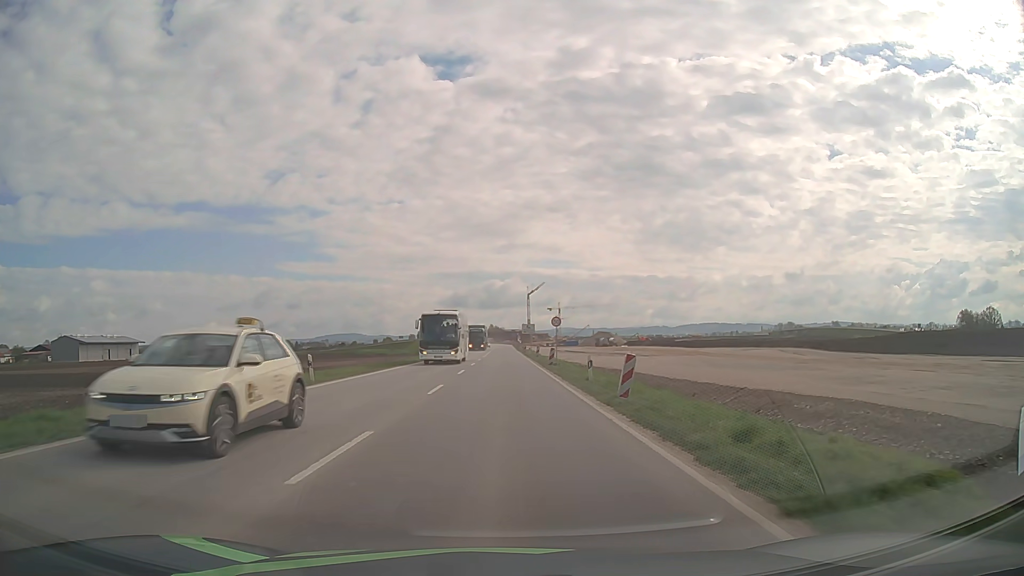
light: Day
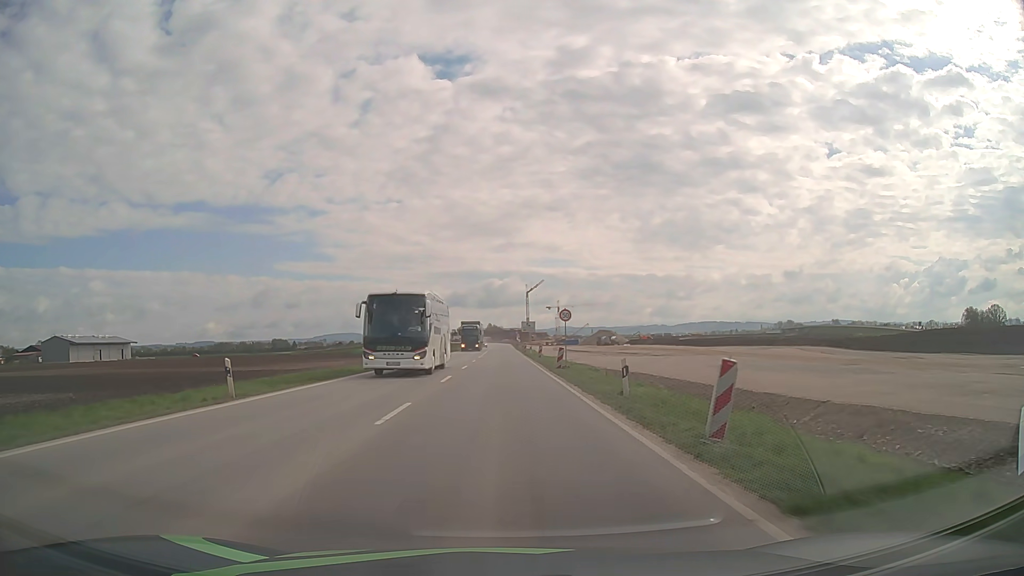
(0.0, +7.2) m; 0°
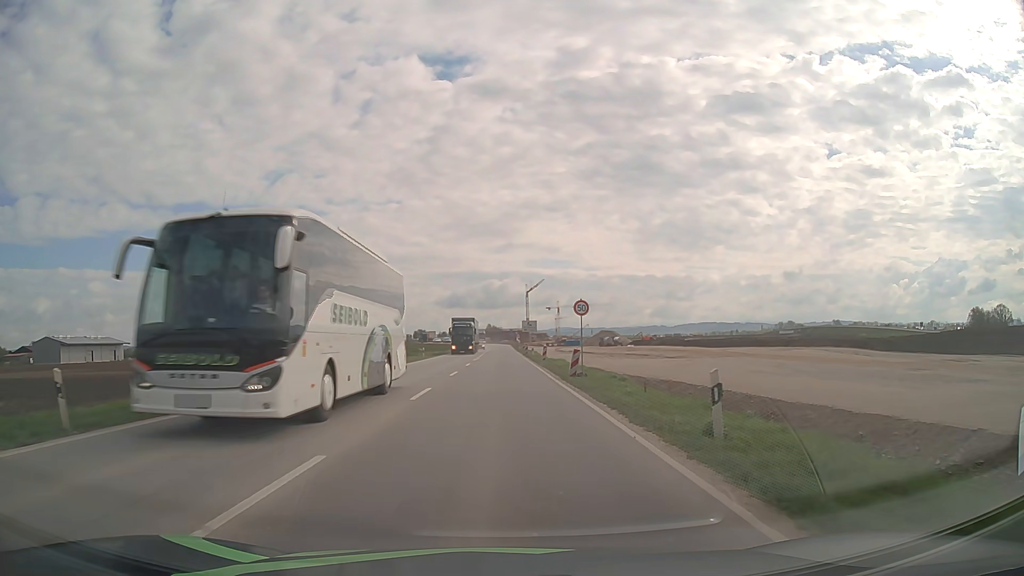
(0.0, +7.2) m; 0°
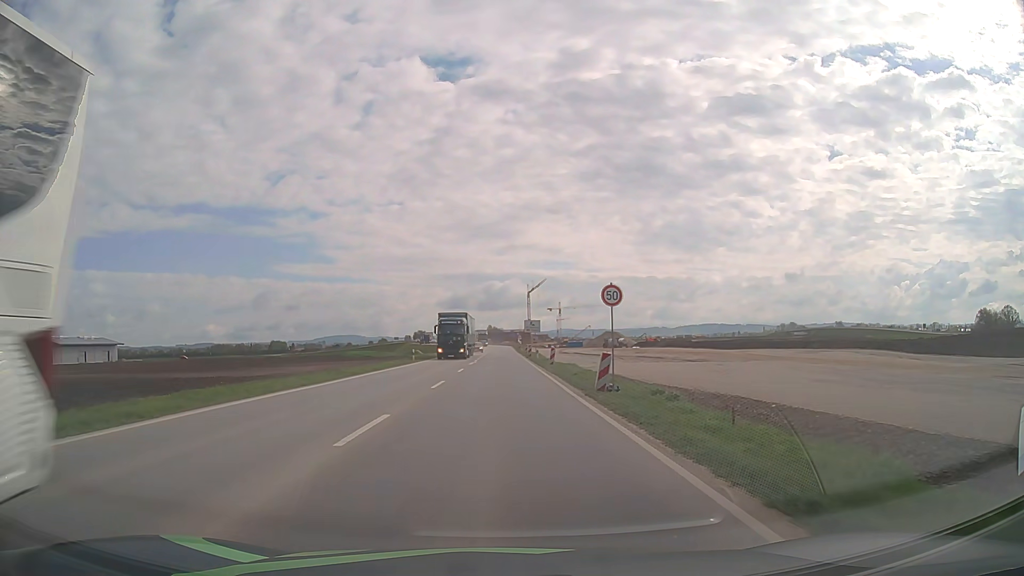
(0.0, +7.2) m; 0°
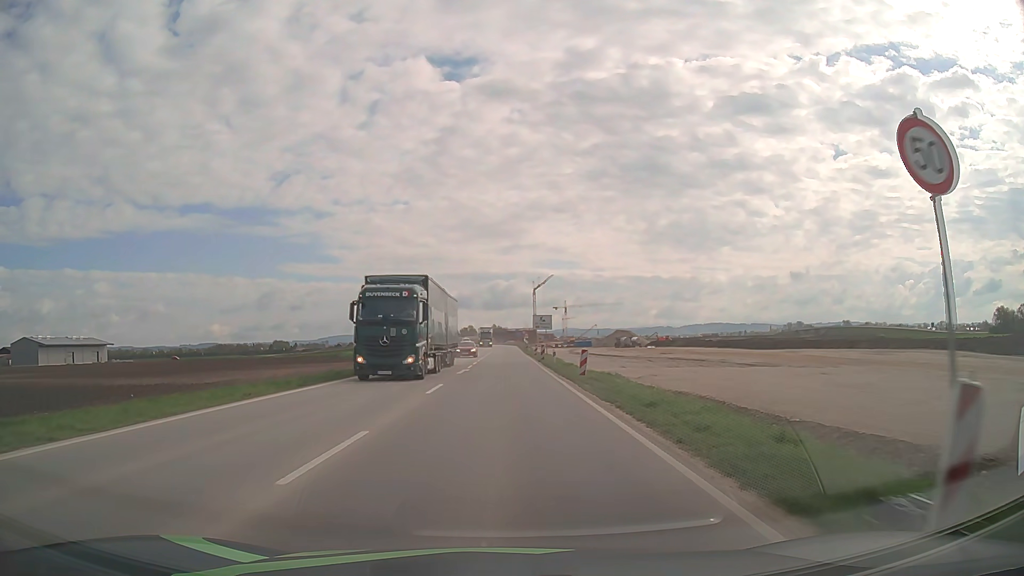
(0.0, +14.4) m; 0°
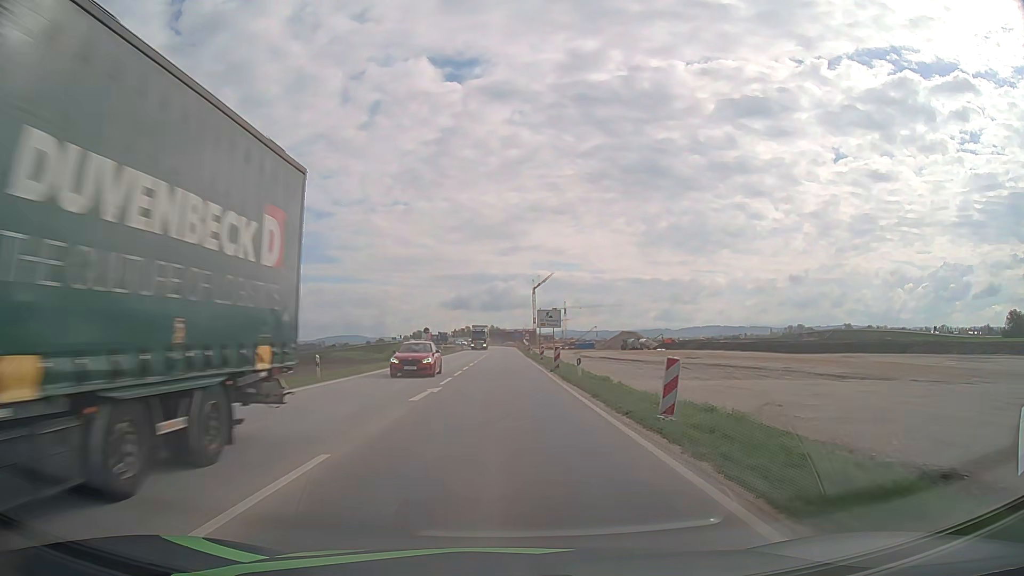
(0.0, +14.3) m; 0°
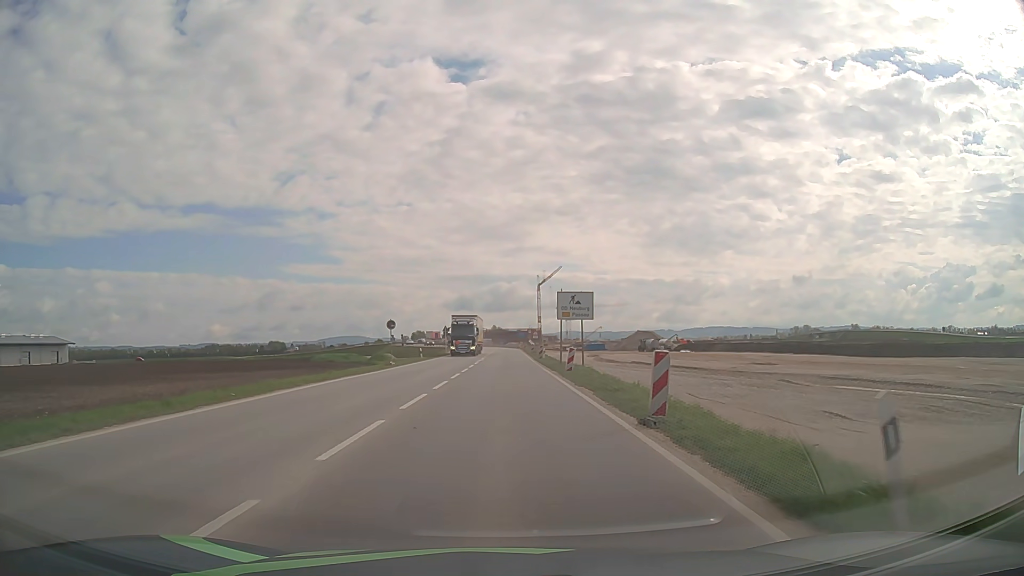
(0.0, +21.0) m; 0°
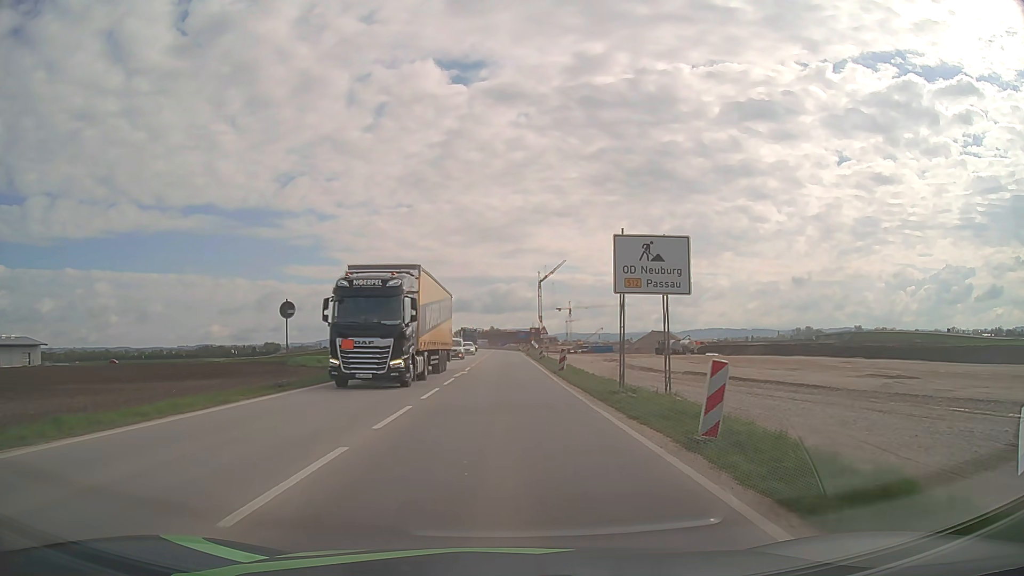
(0.0, +20.9) m; 0°
(0, +10) (0, +20) (0, +30) (0, +40) (0, +50) (0, +60) (0, +70) (0, +80) (-1, +90) (-2, +100) m
